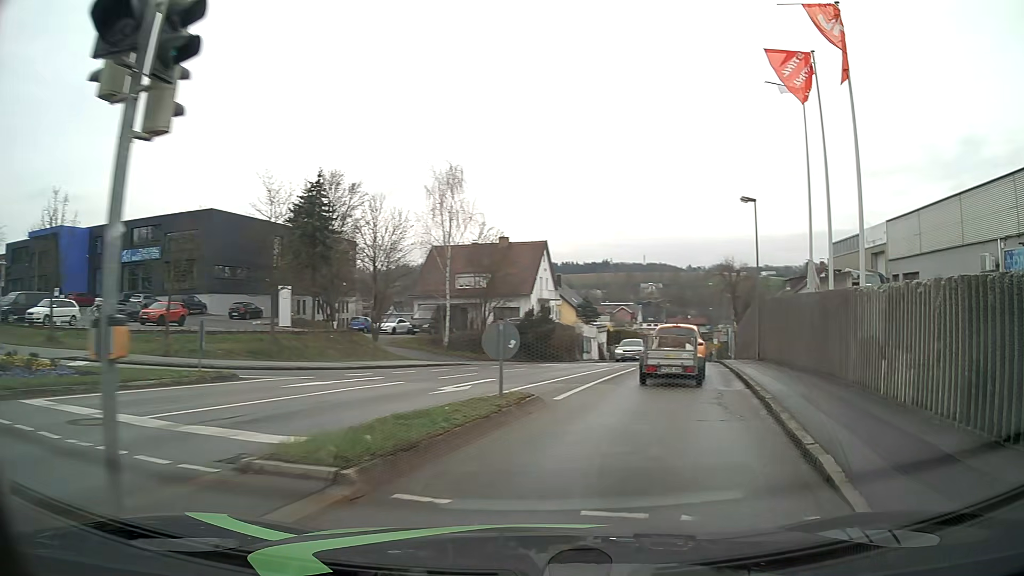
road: tertiary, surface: asphalt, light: Day
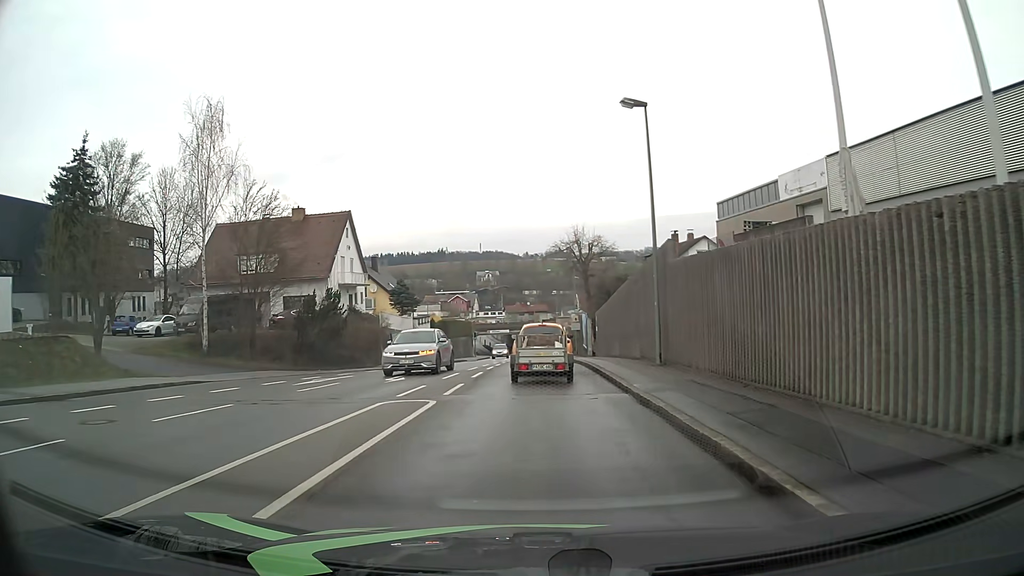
(+2.2, +13.4) m; +13°
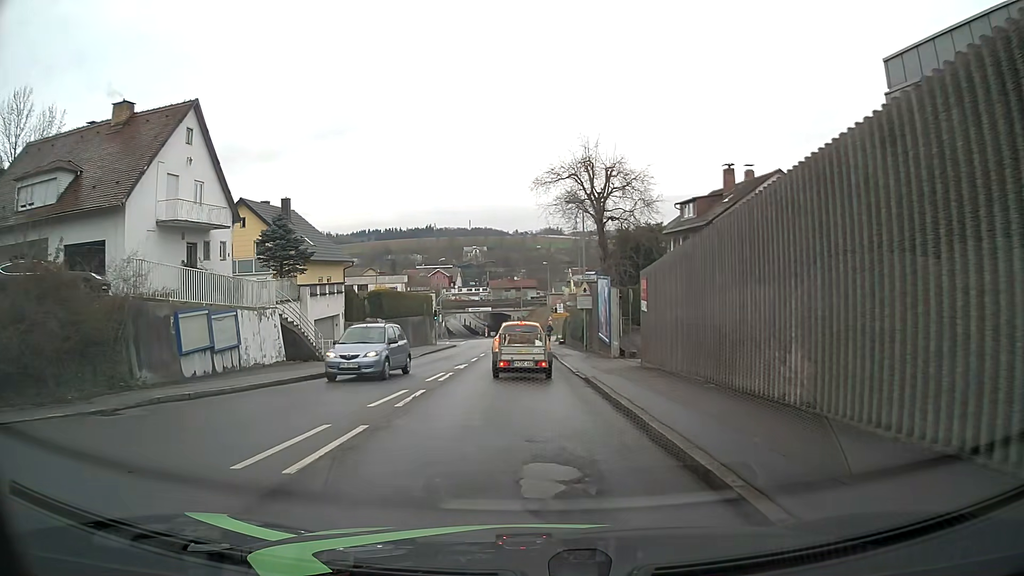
(+0.3, +23.8) m; 0°
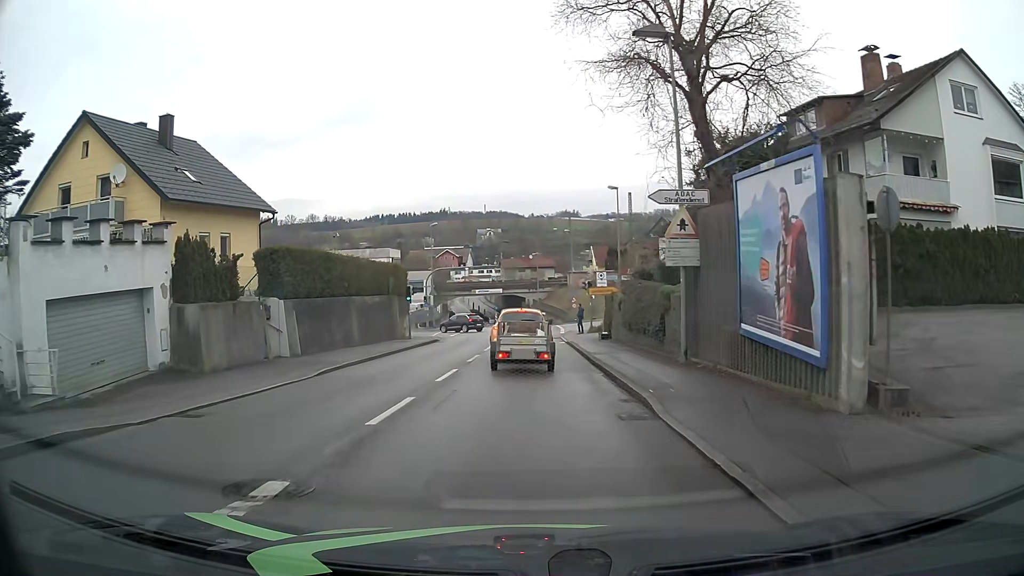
(-0.2, +20.0) m; -2°
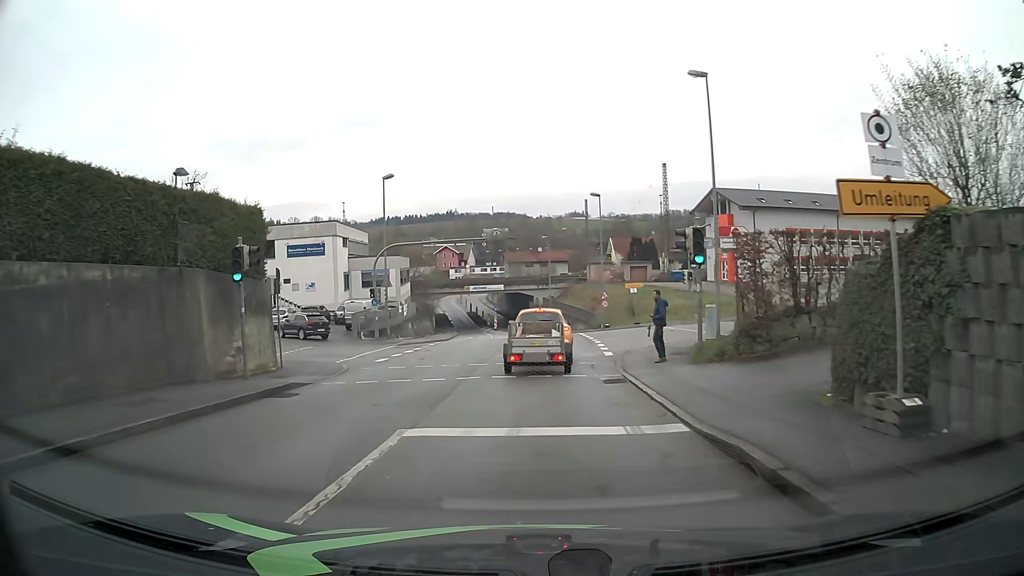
(0.0, +24.4) m; 0°
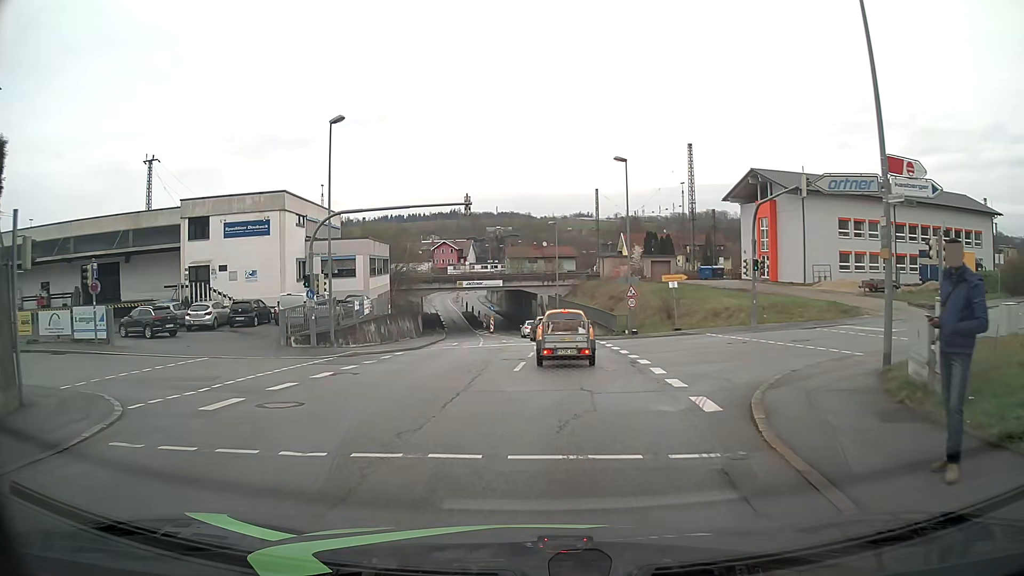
(-0.1, +12.4) m; -1°
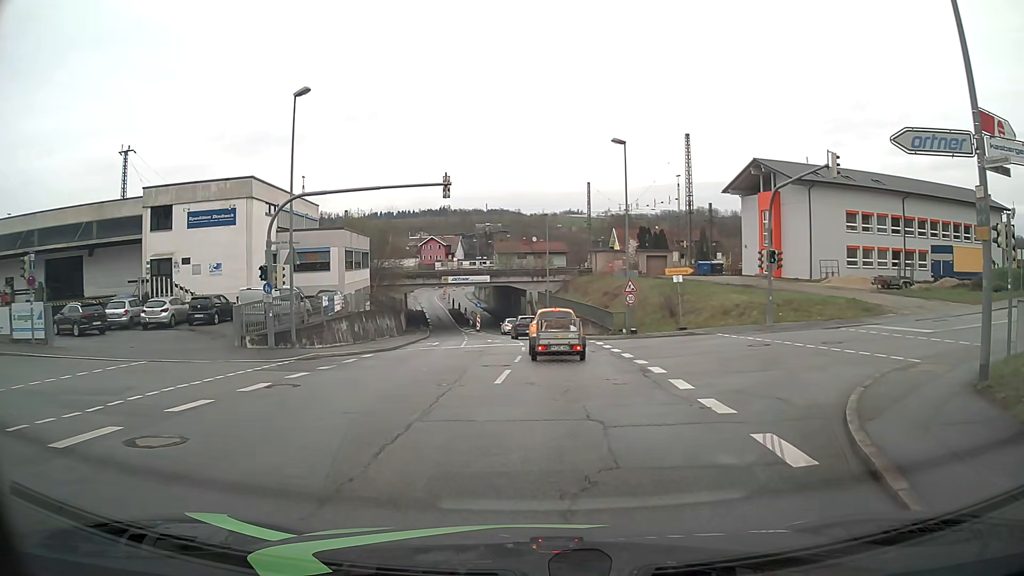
(0.0, +3.6) m; +2°
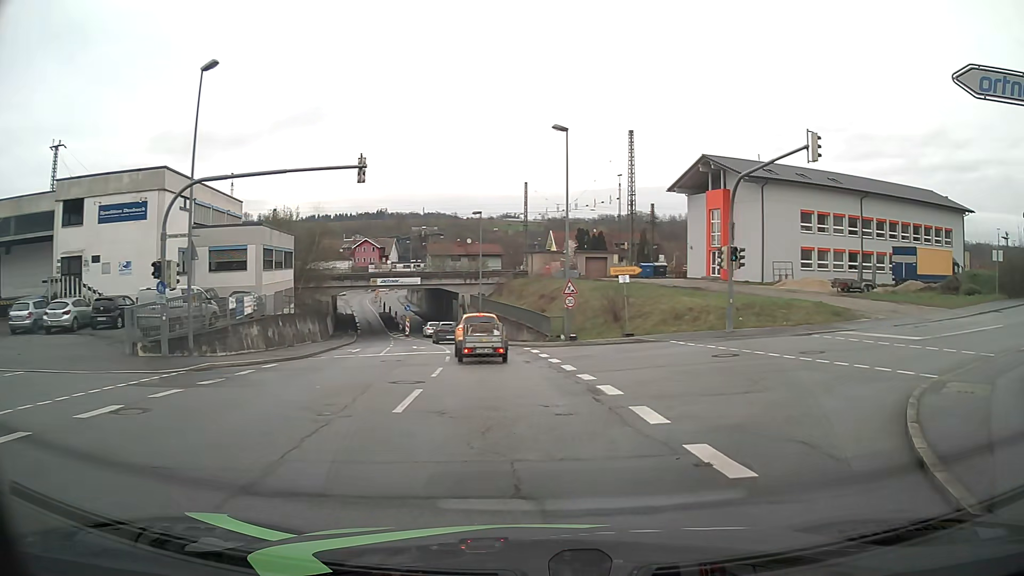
(+0.1, +3.4) m; +5°
(+2, +10) (+10, +16) (+19, +21) (+27, +25) (+36, +31) (+44, +36) (+52, +43) (+60, +49) (+67, +55) (+75, +62) m
